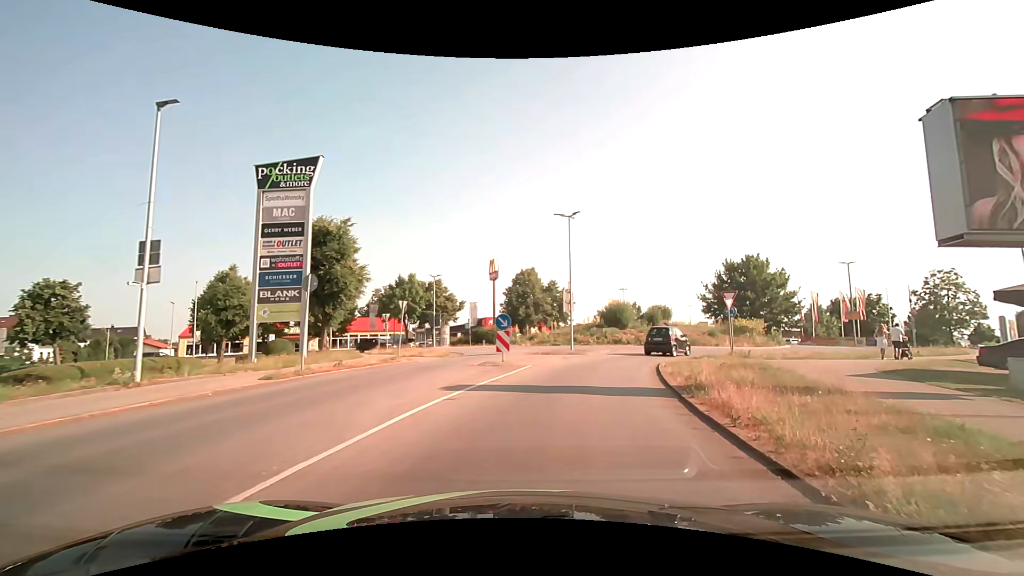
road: service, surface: asphalt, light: Day
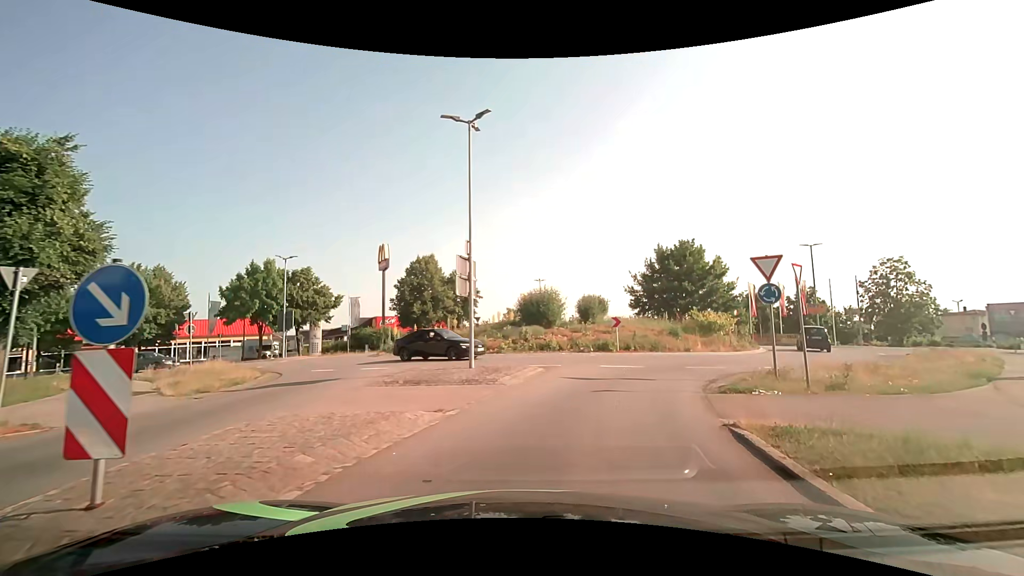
(+1.3, +13.9) m; +11°
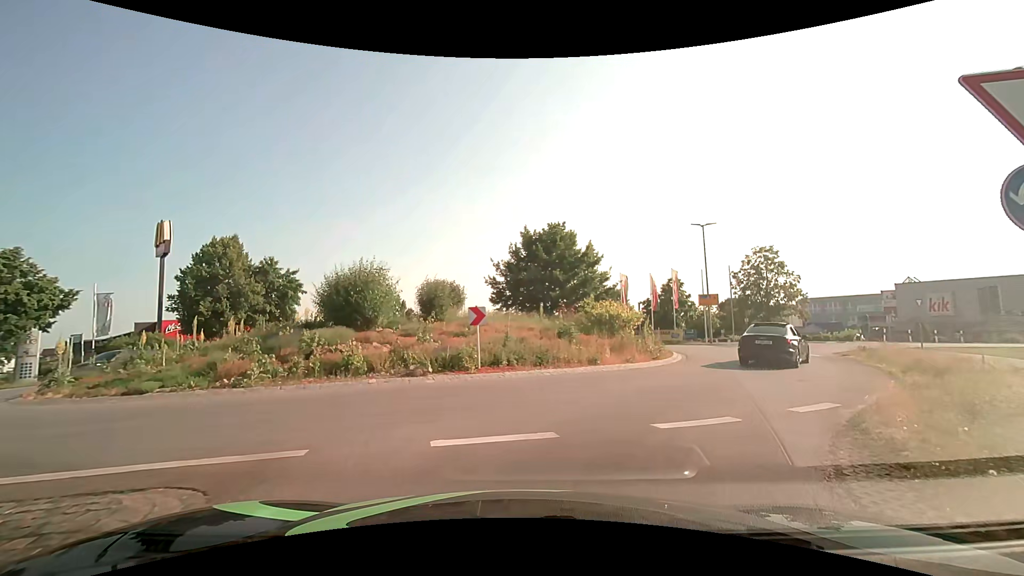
(+1.5, +11.6) m; +15°
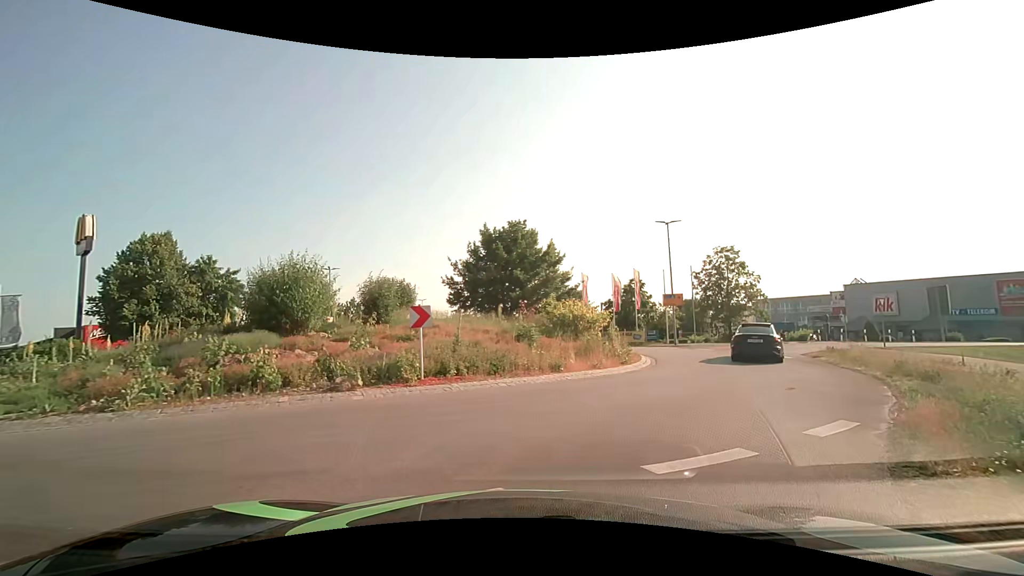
(+0.1, +2.1) m; +5°
(+3, +9) (+7, +18) (+8, +28) (+3, +37) (-6, +41) (-16, +39) (-23, +32) (-24, +23) (-20, +14) (-13, +6) m
